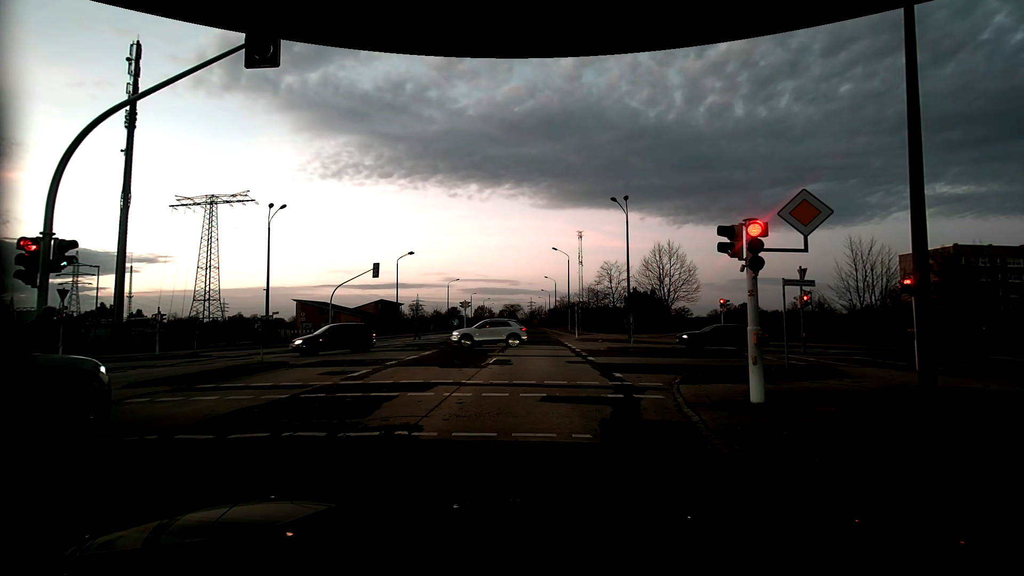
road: tertiary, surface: asphalt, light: Dusk
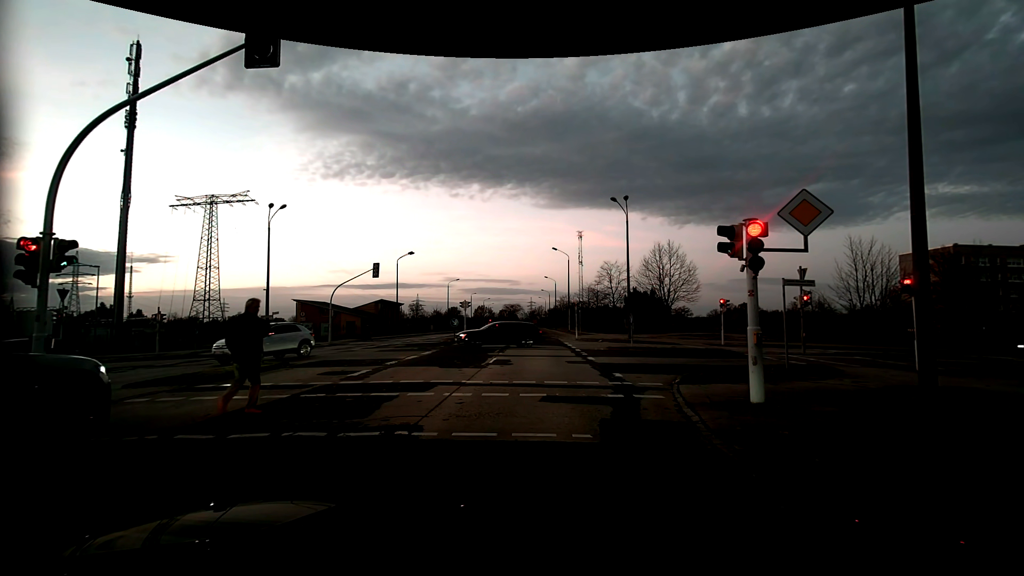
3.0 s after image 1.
(0.0, 0.0) m; 0°
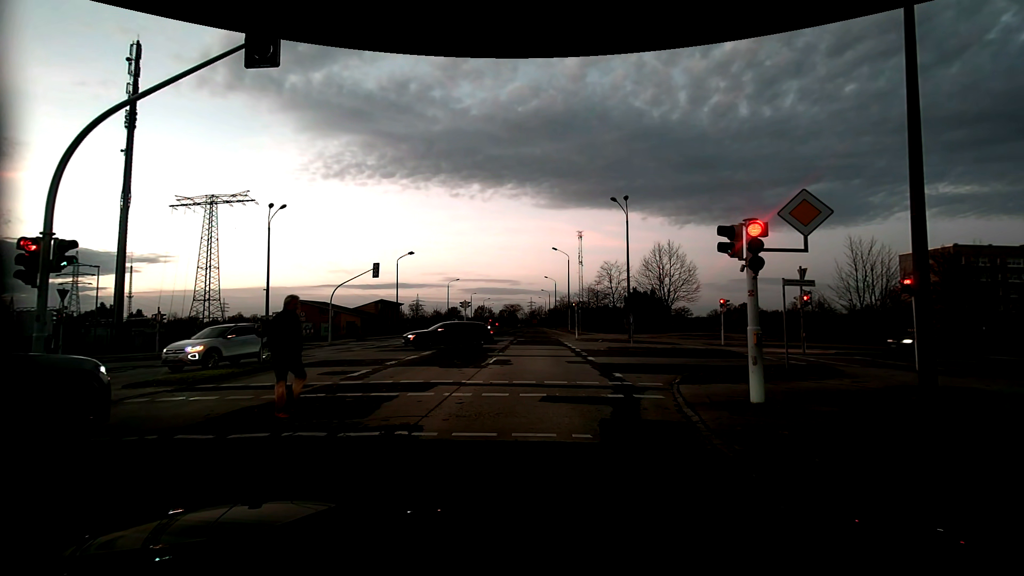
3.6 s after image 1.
(0.0, 0.0) m; 0°
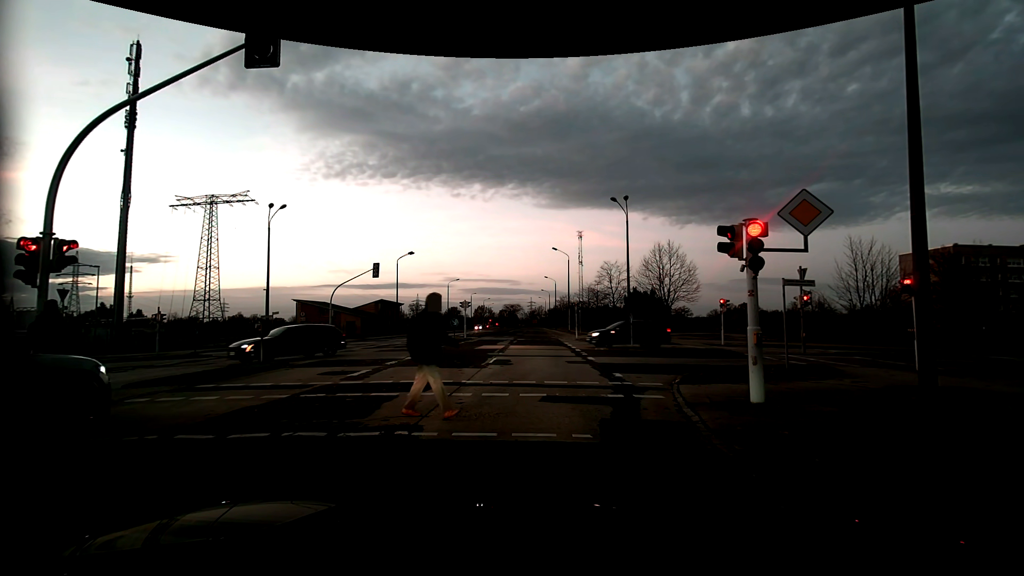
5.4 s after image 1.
(0.0, 0.0) m; 0°
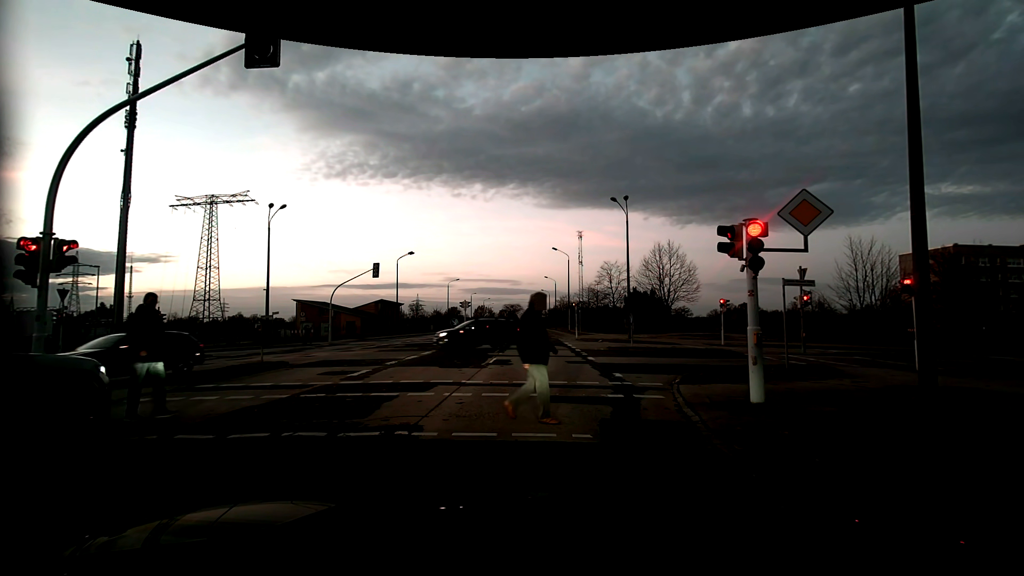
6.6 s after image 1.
(0.0, 0.0) m; 0°
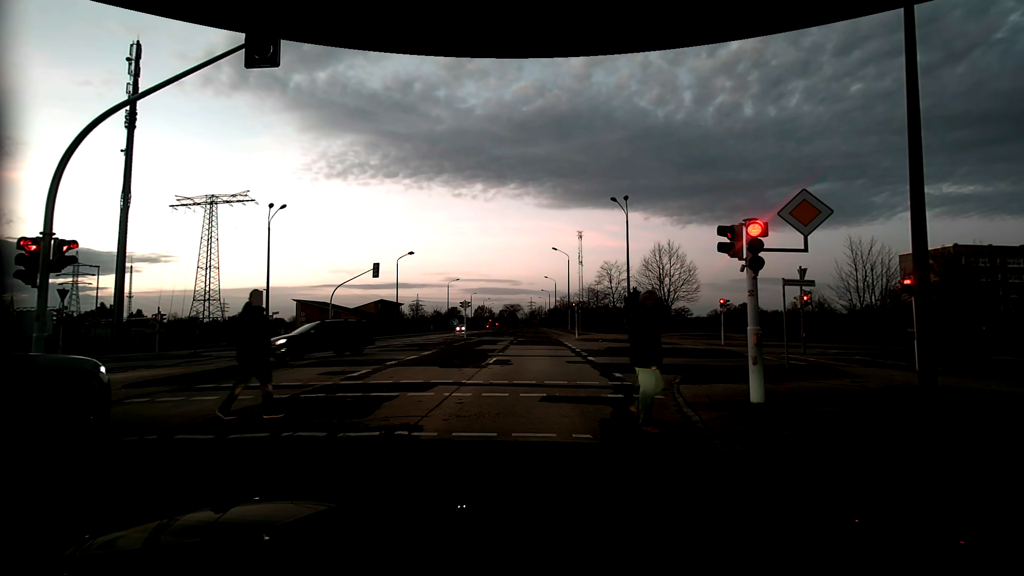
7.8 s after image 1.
(0.0, 0.0) m; 0°
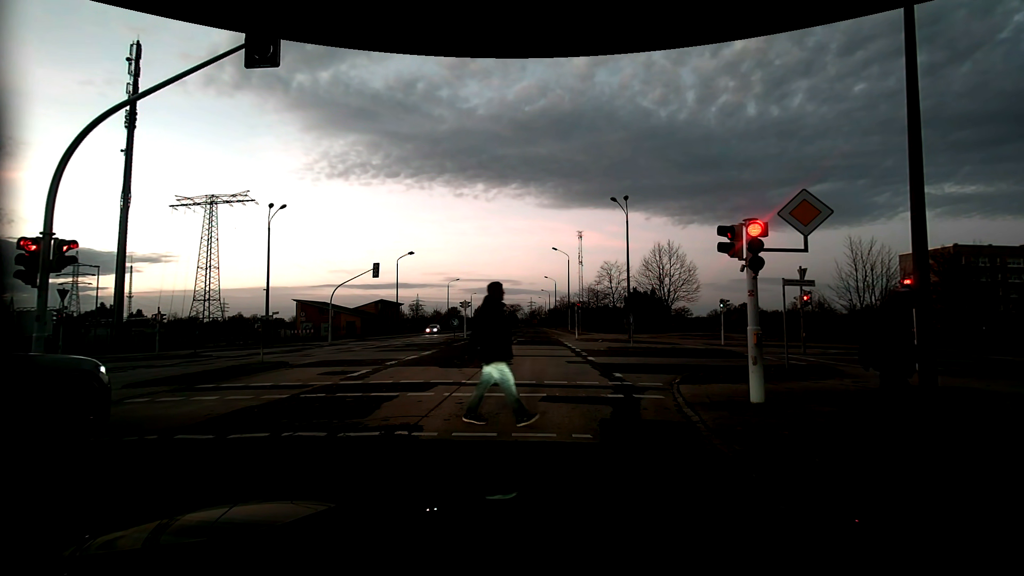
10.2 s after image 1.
(0.0, 0.0) m; 0°
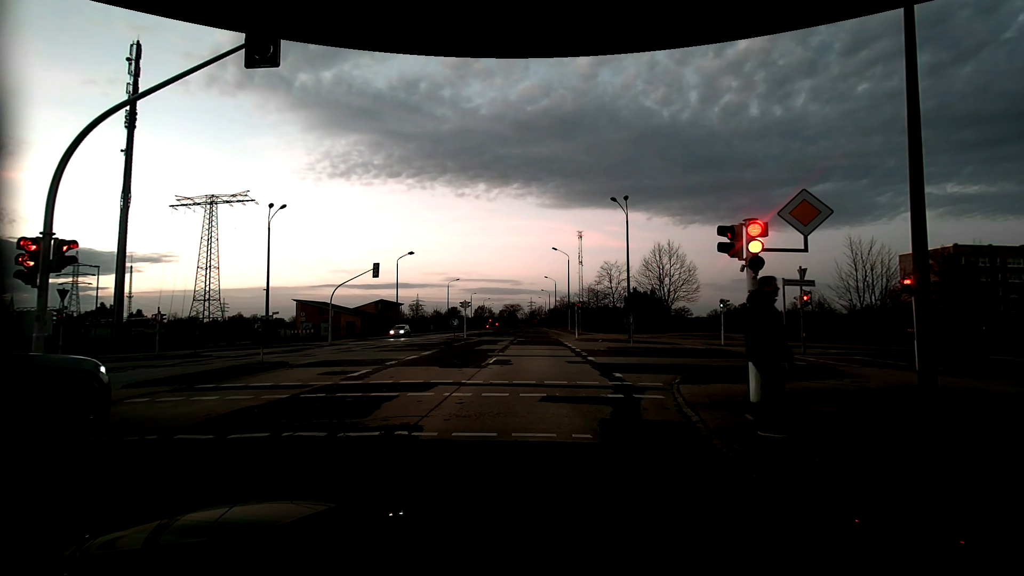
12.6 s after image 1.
(0.0, 0.0) m; 0°
(0, +10) (0, +20) (0, +30) (-1, +40) (-1, +50) (-1, +60) (-1, +70) (-1, +80) (-1, +90) (-2, +100) m
